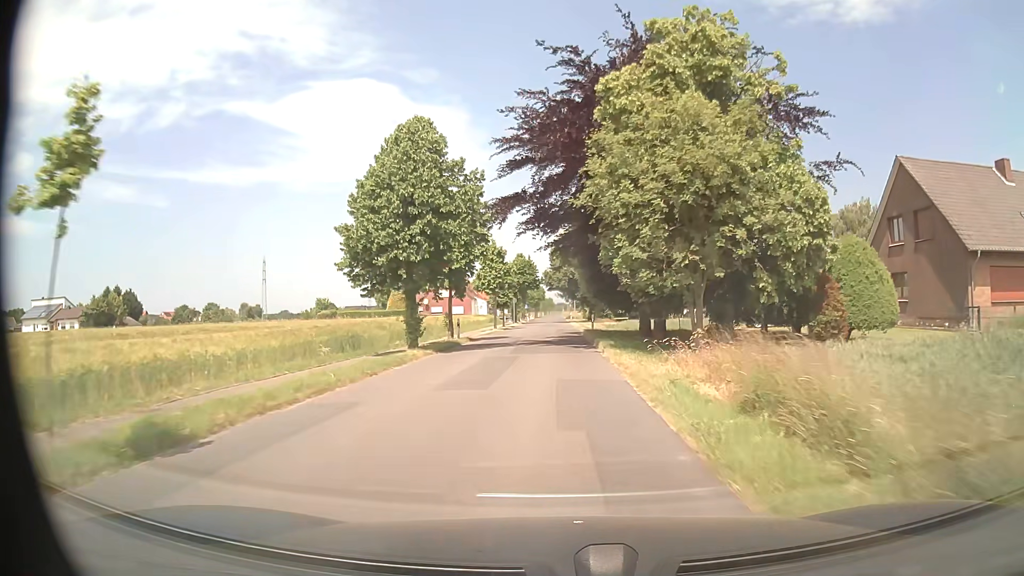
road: residential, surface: asphalt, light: Day
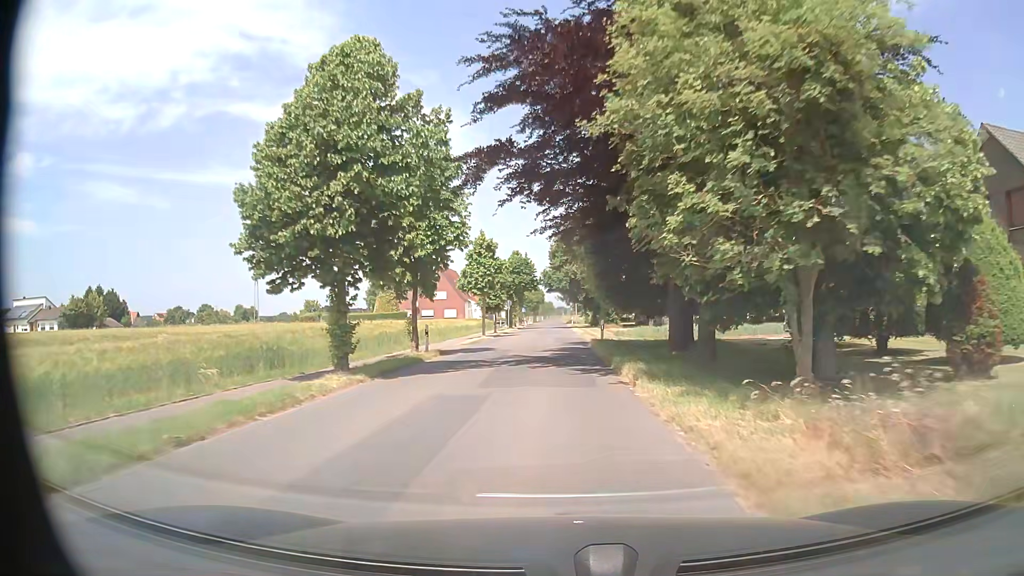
(0.0, +8.2) m; 0°
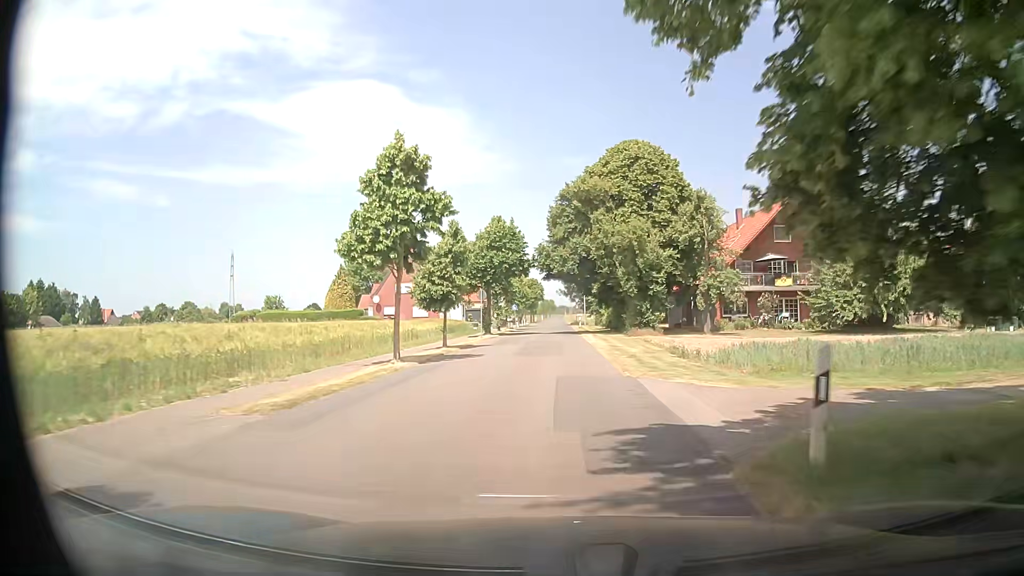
(0.0, +24.8) m; 0°
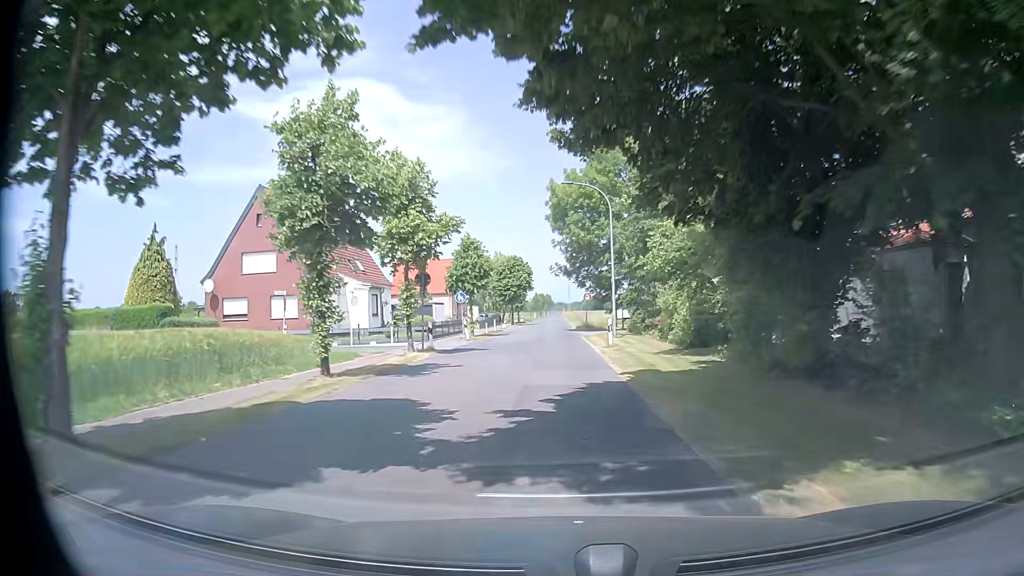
(+0.2, +41.4) m; 0°
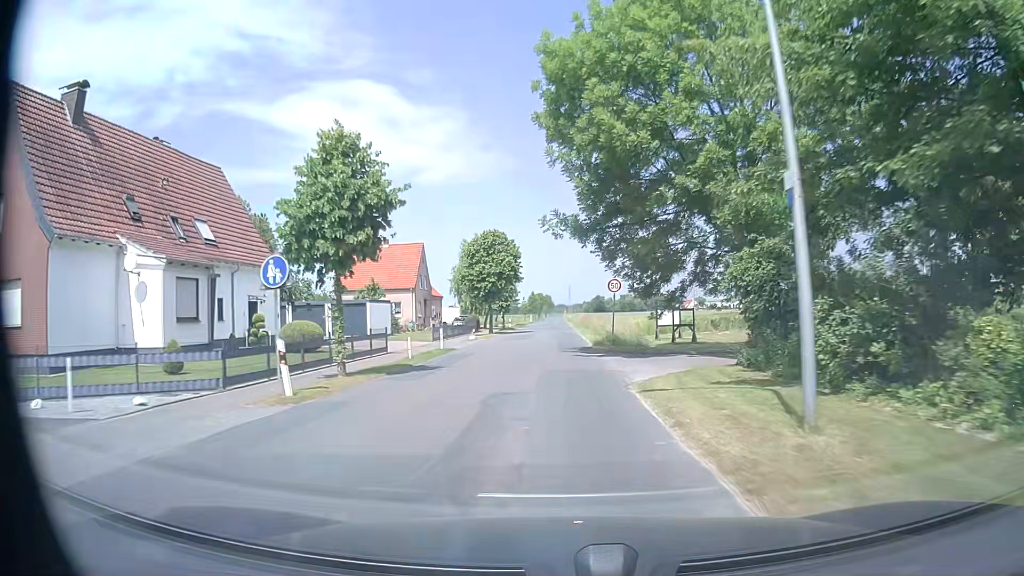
(+0.1, +24.9) m; 0°
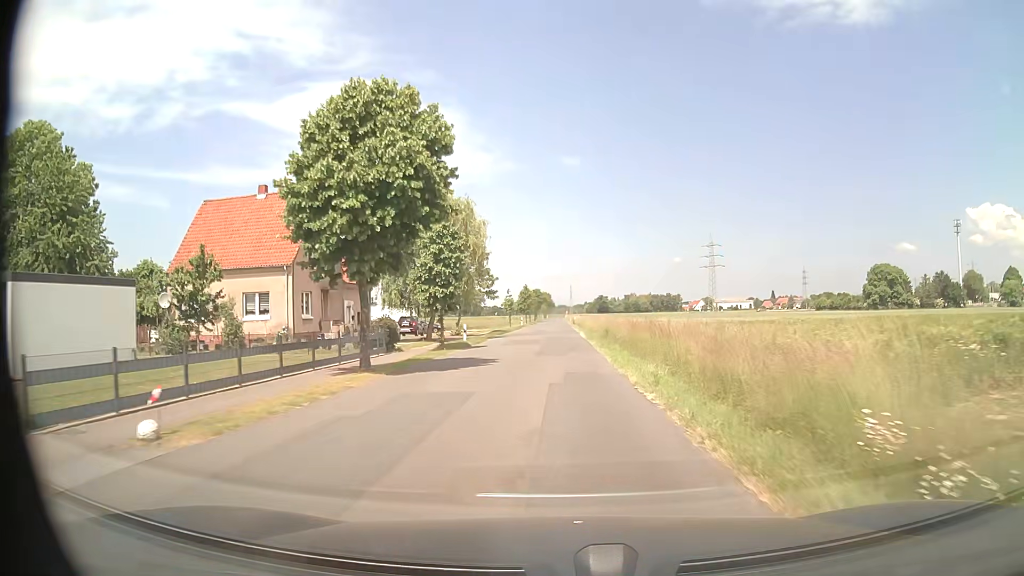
(-0.2, +33.3) m; 0°
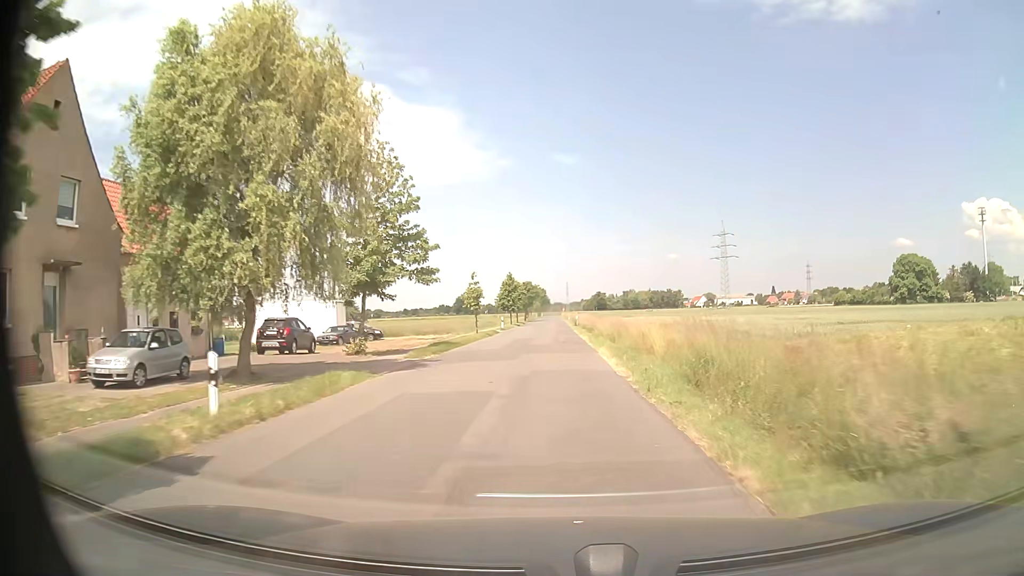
(+0.2, +25.1) m; +1°
